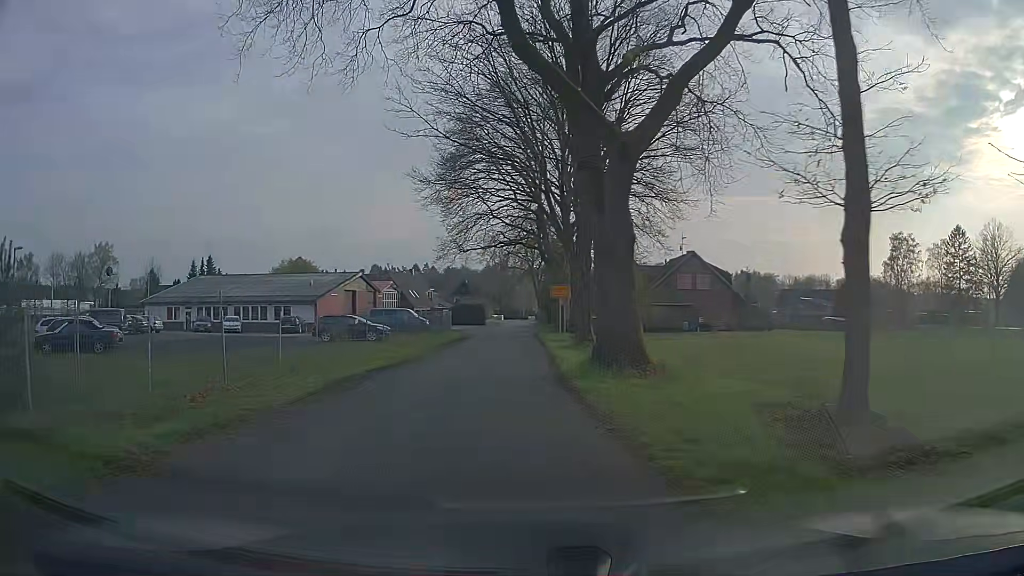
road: unclassified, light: Day
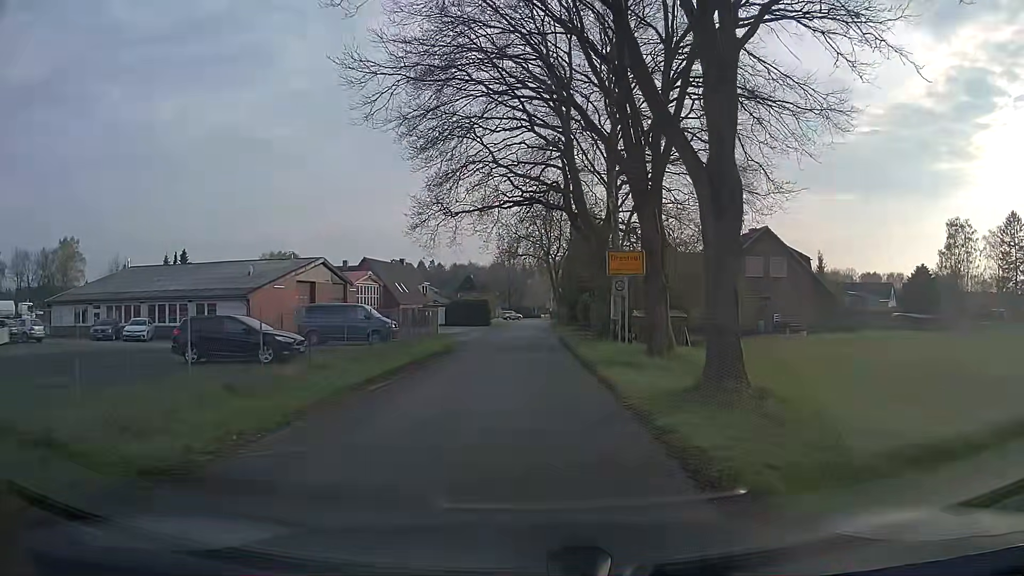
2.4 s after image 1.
(-0.9, +17.9) m; -2°
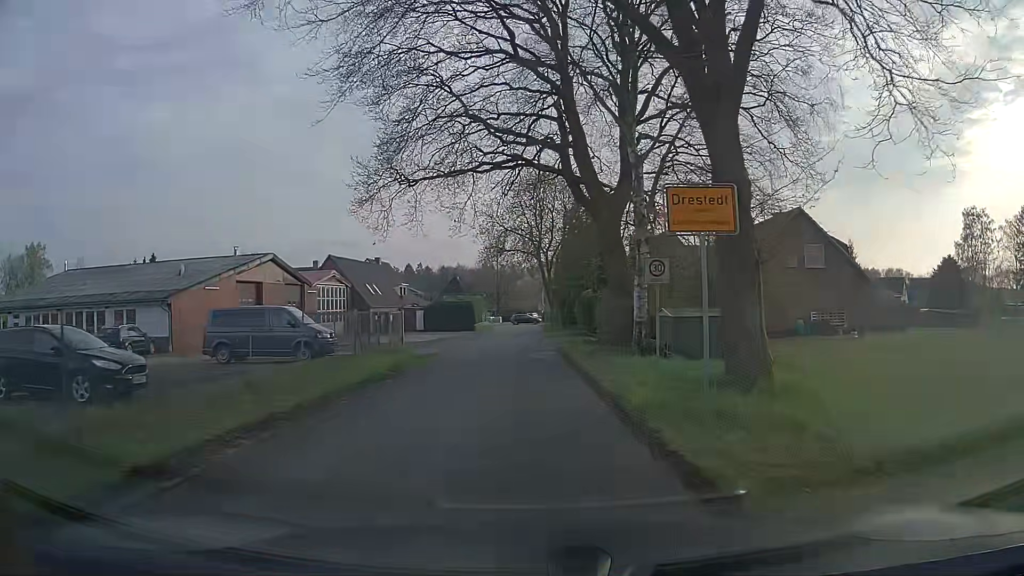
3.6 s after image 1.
(+0.2, +8.9) m; +3°
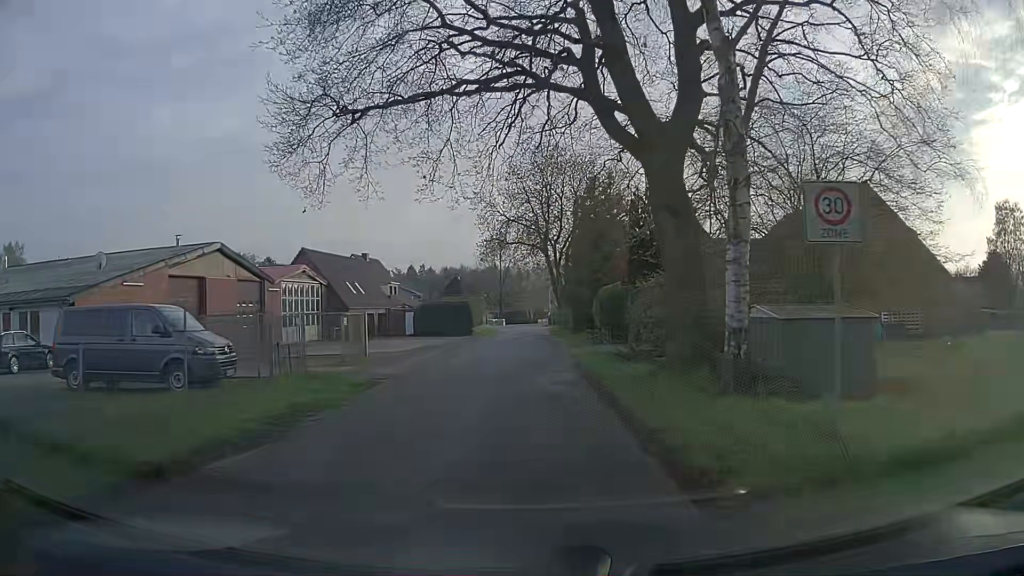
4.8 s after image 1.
(-0.2, +8.9) m; -1°
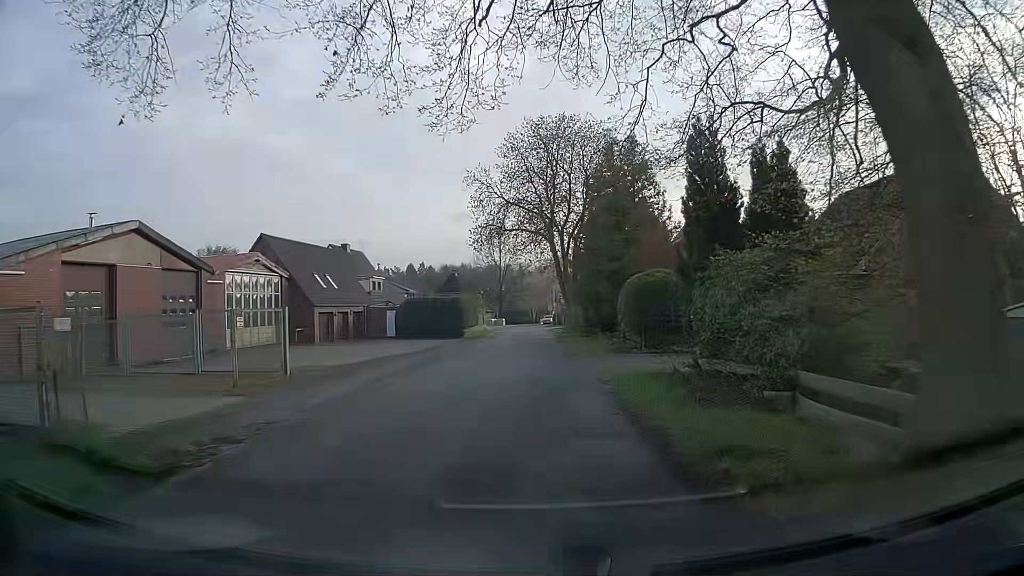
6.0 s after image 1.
(0.0, +8.9) m; -1°
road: residential
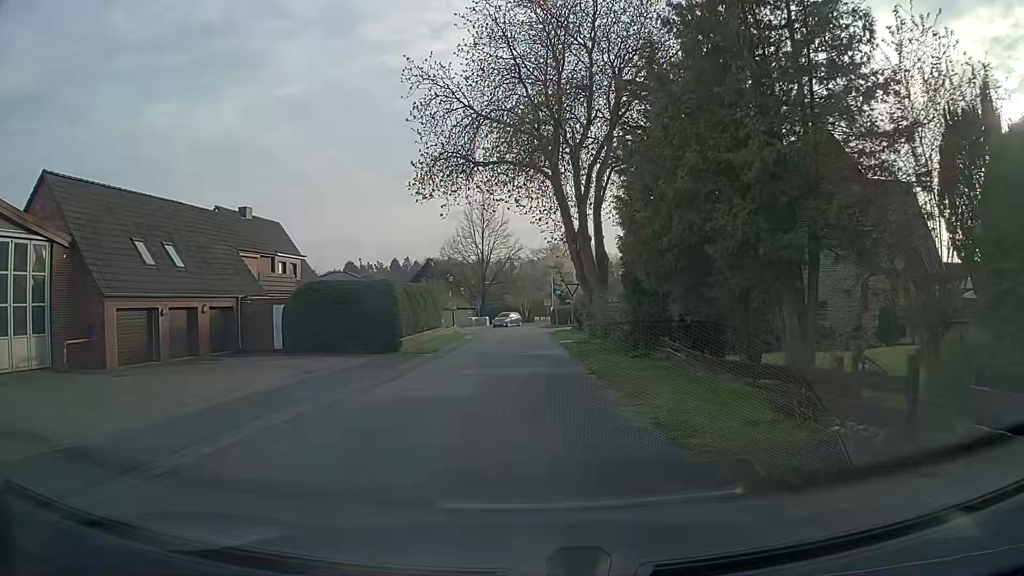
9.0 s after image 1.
(+0.3, +22.3) m; +1°
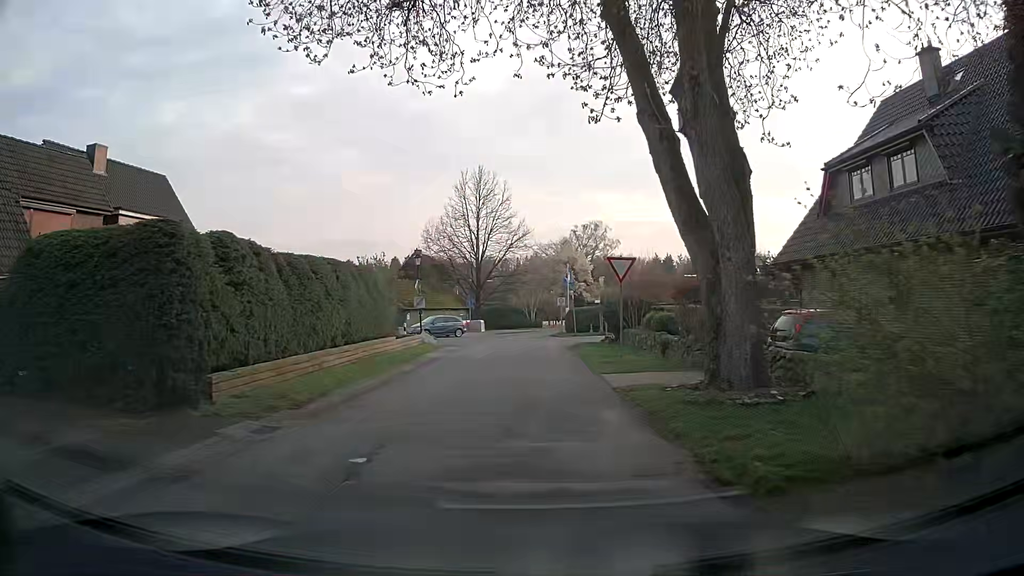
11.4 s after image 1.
(-0.1, +17.8) m; -1°
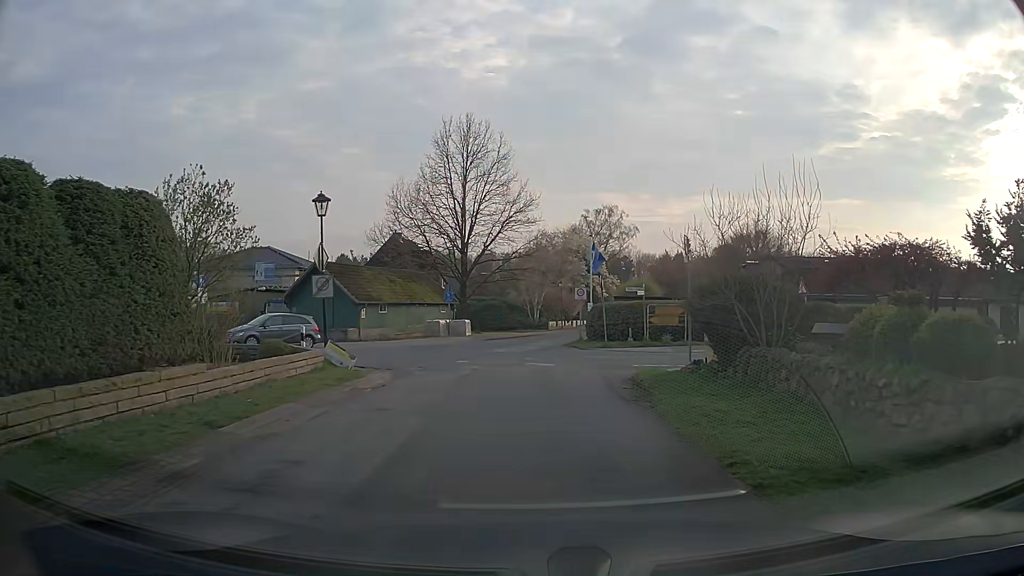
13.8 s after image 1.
(0.0, +16.4) m; 0°
(0, +10) (0, +20) (0, +30) (+2, +40) (+4, +49) (+7, +59) (+10, +69) (+12, +78) (+14, +88) (+17, +98) m
